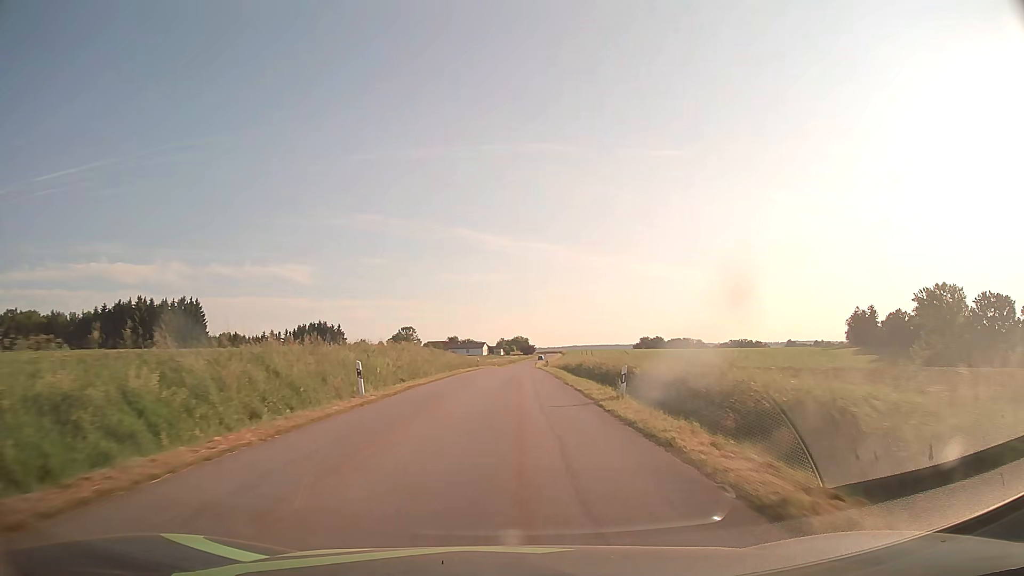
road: tertiary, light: Day
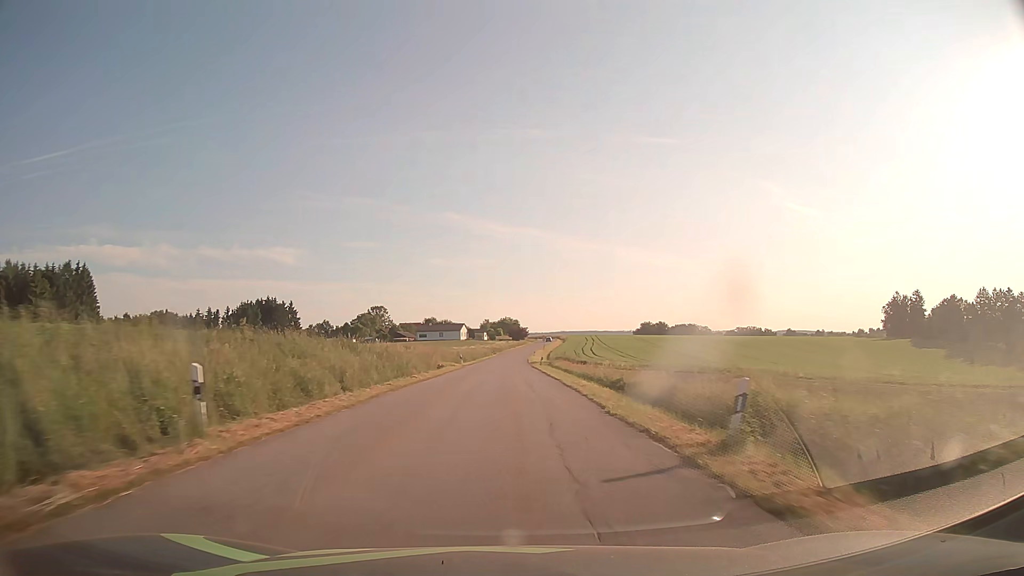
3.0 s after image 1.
(+1.1, +59.2) m; +1°
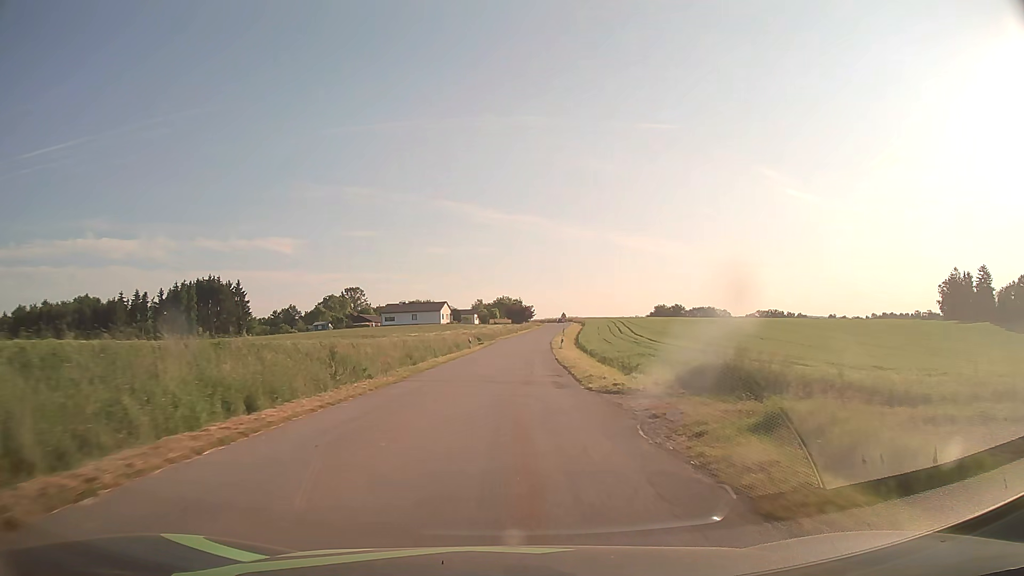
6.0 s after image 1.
(+0.1, +56.8) m; 0°
(0, +10) (0, +20) (0, +30) (+1, +40) (+1, +50) (+2, +60) (+3, +70) (+3, +80) (+4, +90) (+6, +100) m
